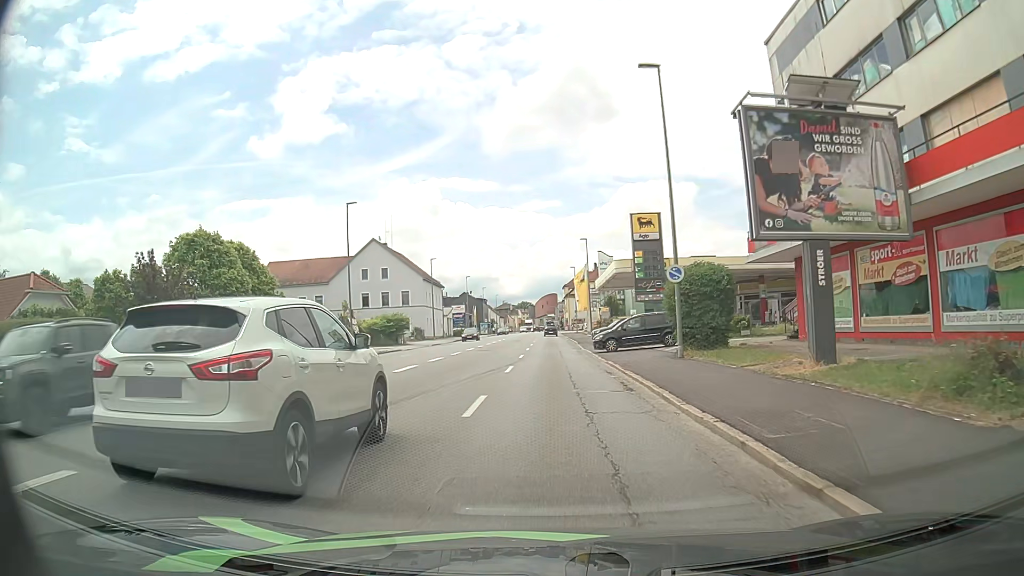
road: tertiary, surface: asphalt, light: Day
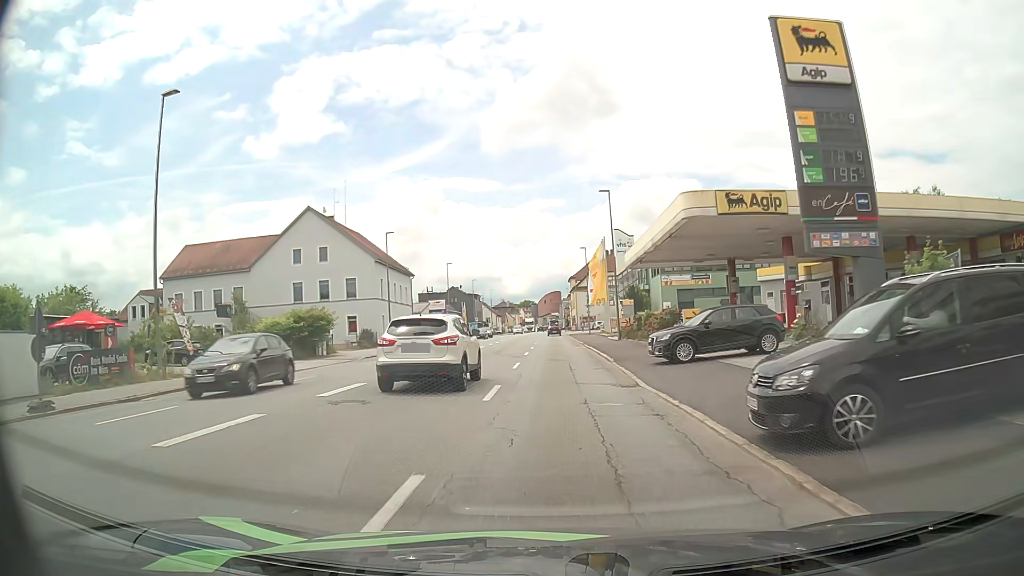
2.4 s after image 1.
(0.0, +25.3) m; 0°
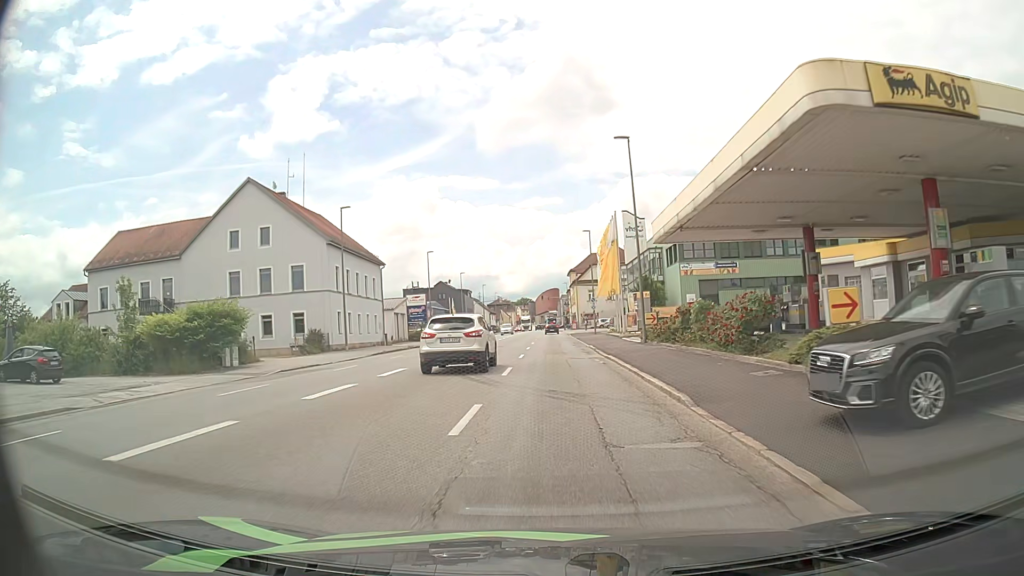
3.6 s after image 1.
(-0.1, +13.1) m; -1°
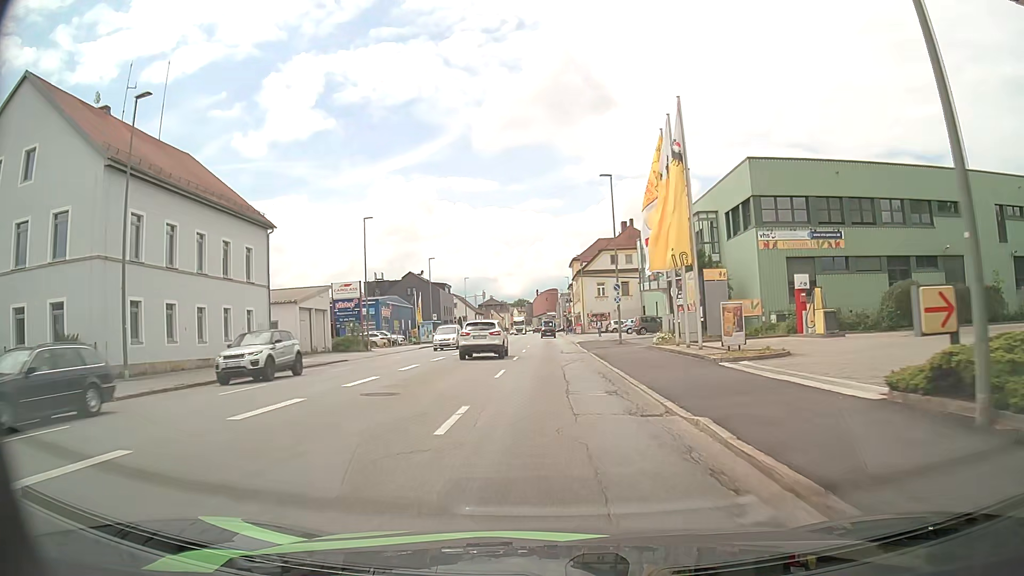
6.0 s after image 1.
(+0.6, +26.7) m; +1°
(0, +10) (0, +20) (0, +30) (0, +40) (0, +50) (0, +60) (0, +70) (0, +80) (0, +90) (0, +100) m
